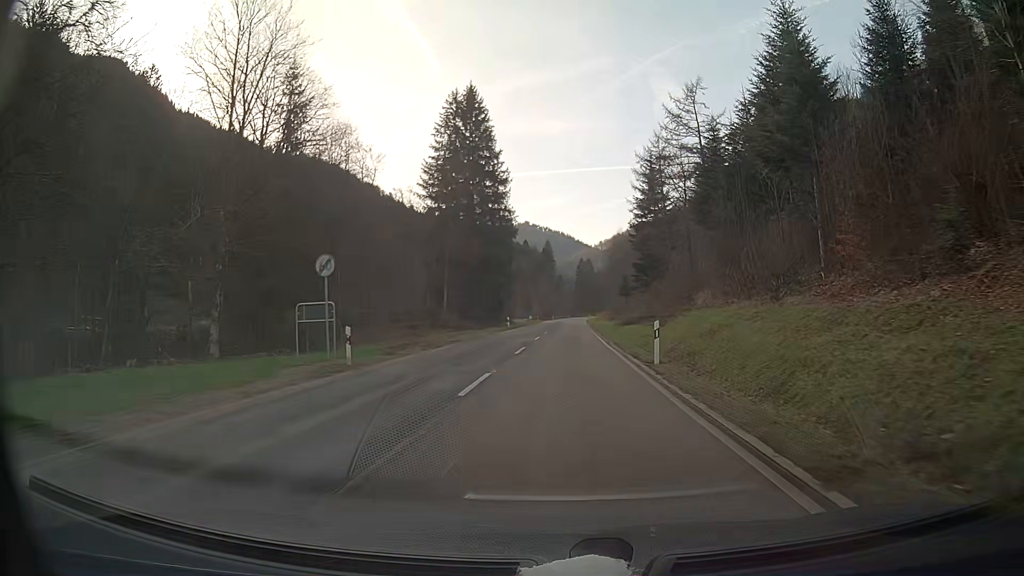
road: secondary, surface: asphalt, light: Day
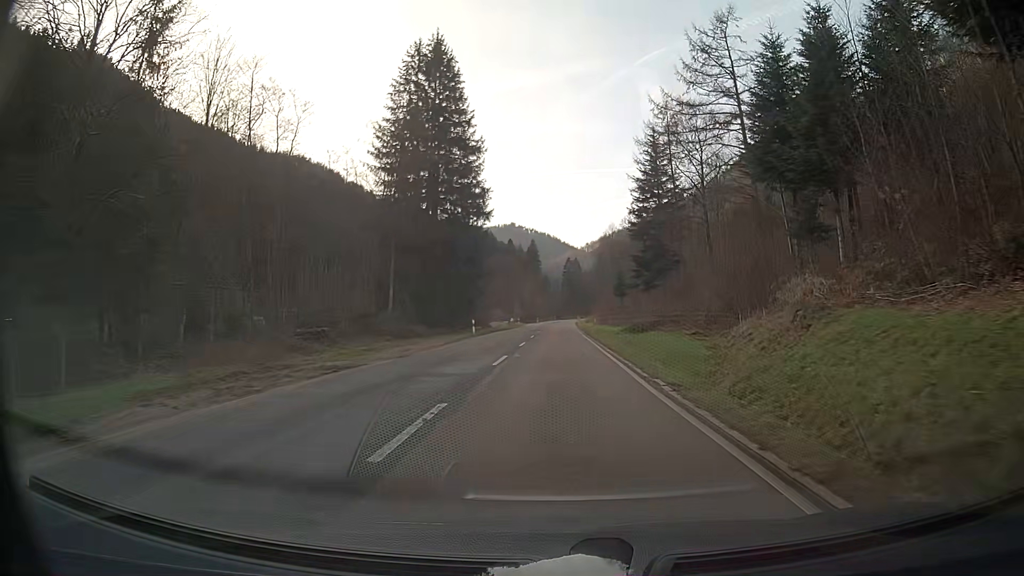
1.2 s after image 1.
(+0.2, +17.0) m; +1°
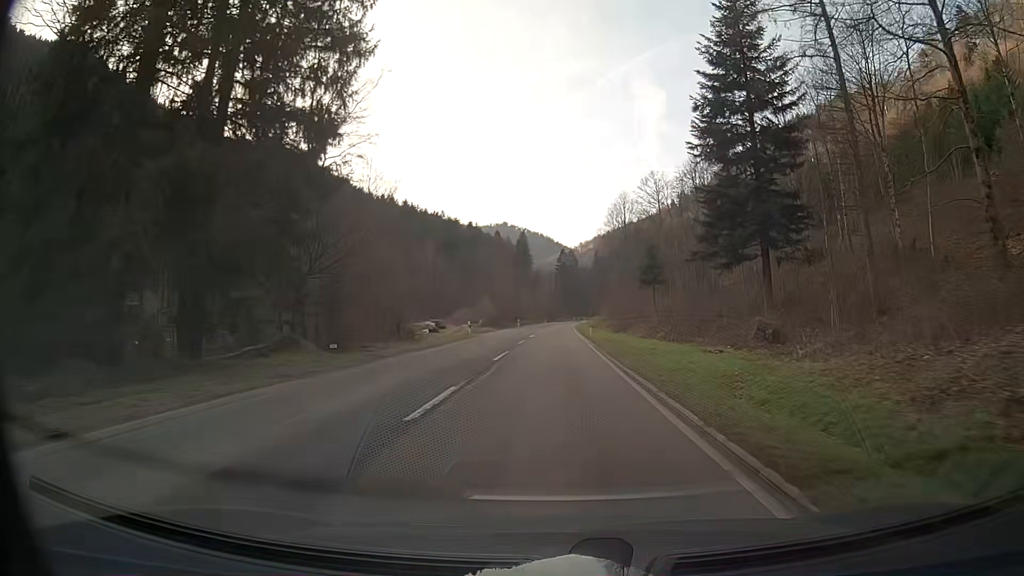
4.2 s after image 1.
(+0.4, +45.7) m; +1°
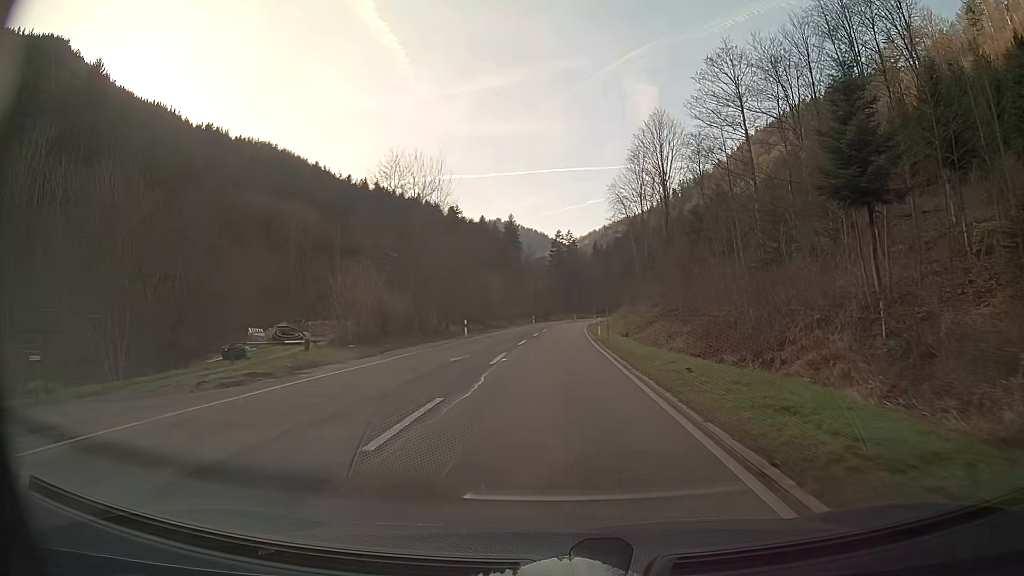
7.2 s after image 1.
(+0.3, +50.2) m; 0°
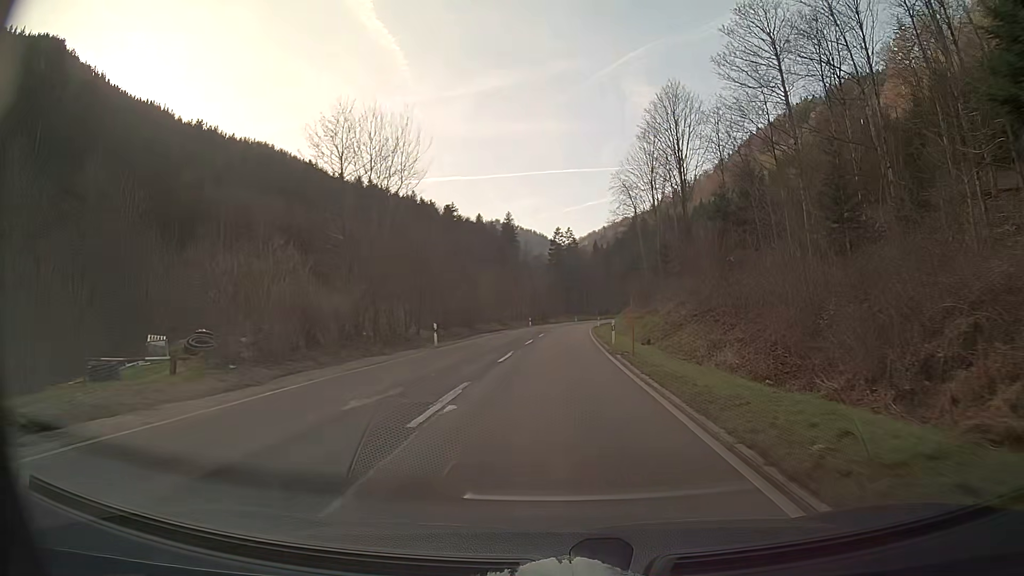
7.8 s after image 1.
(0.0, +10.4) m; 0°
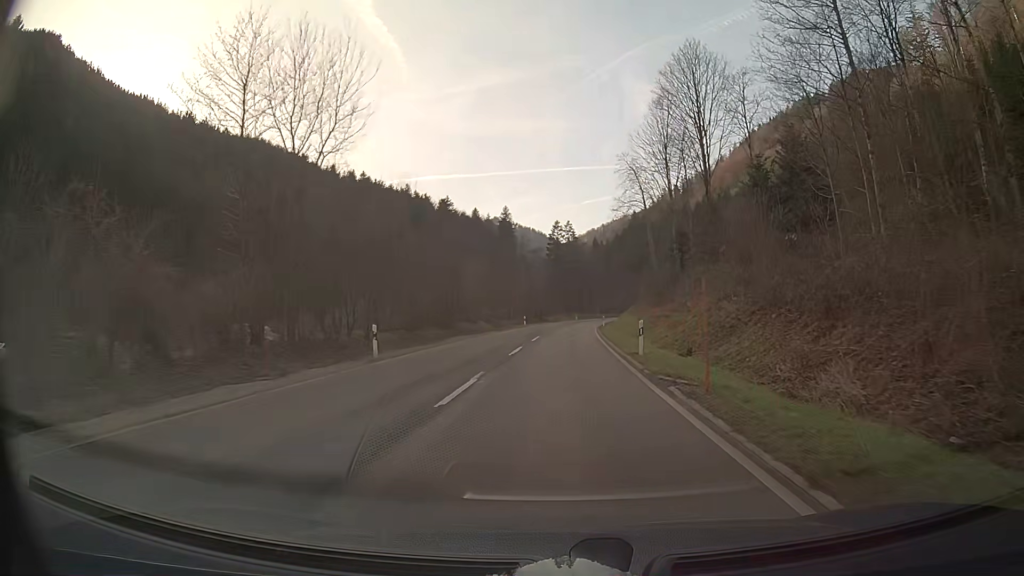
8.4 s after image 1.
(0.0, +10.4) m; 0°
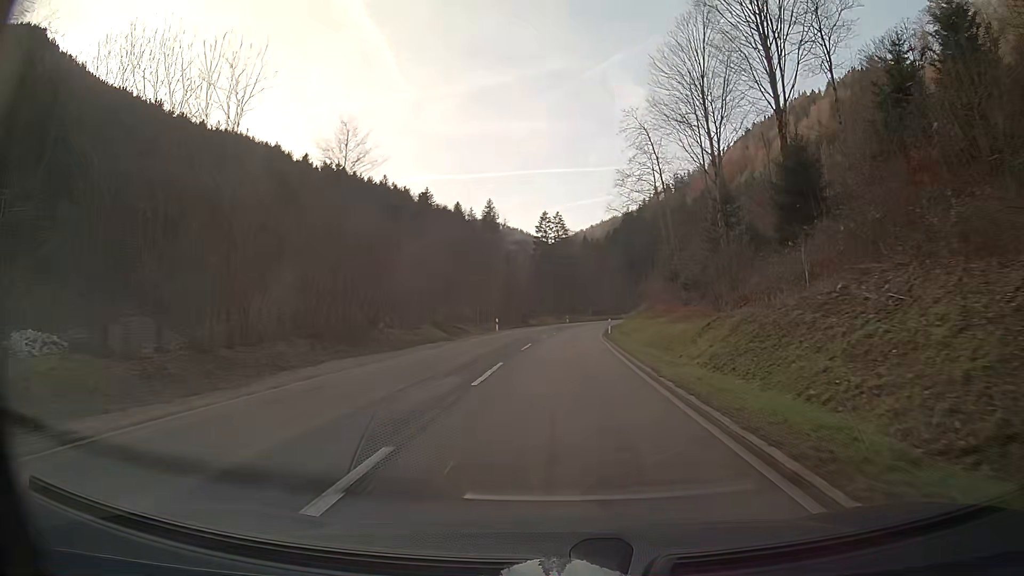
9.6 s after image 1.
(+0.2, +20.8) m; +1°
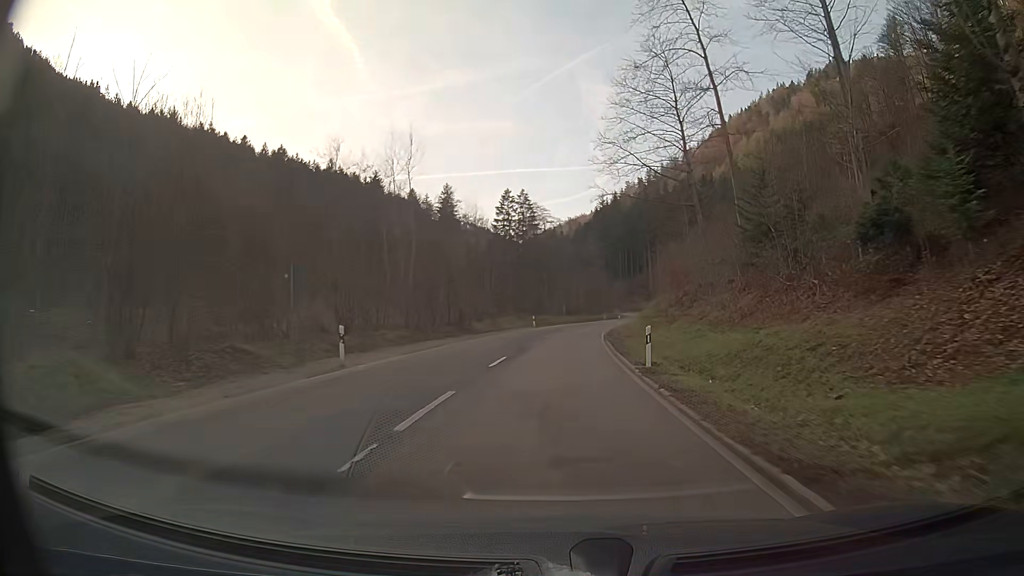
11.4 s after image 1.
(+0.8, +31.2) m; +3°
(0, +10) (0, +20) (+1, +30) (+1, +40) (+2, +50) (+3, +60) (+5, +70) (+7, +80) (+9, +89) (+11, +99) m
